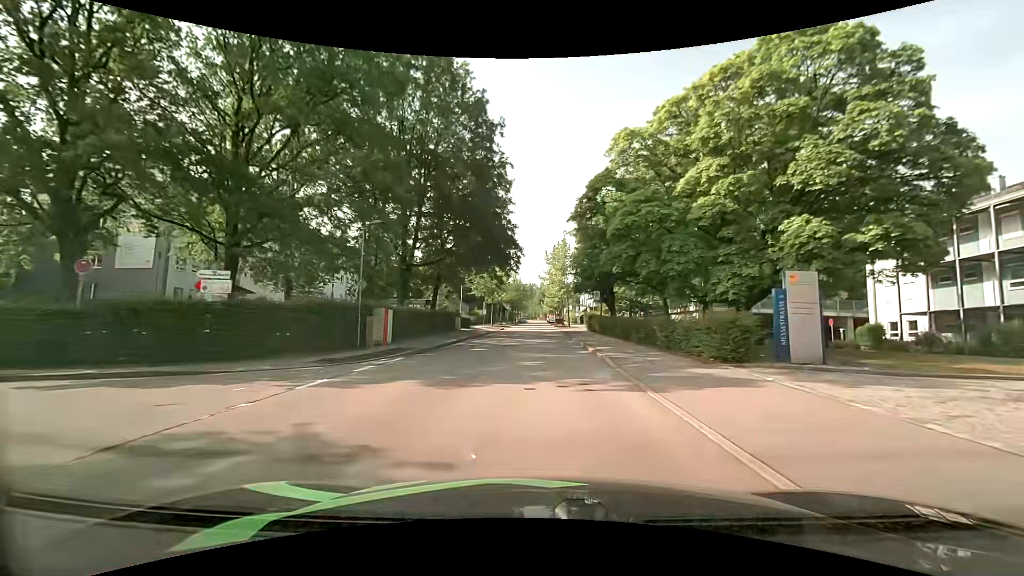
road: residential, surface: asphalt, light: Day
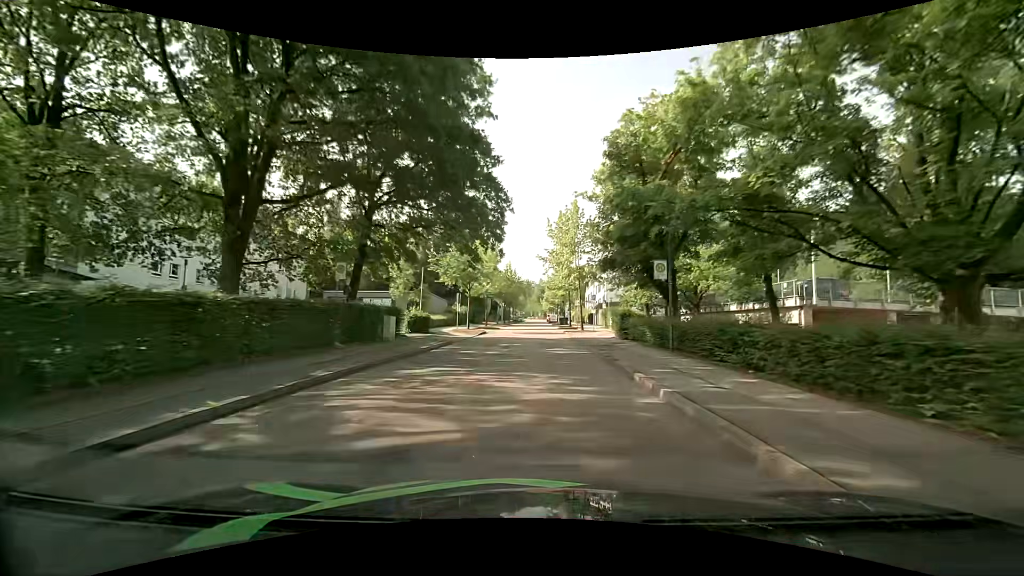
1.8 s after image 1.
(-0.1, +19.8) m; -1°
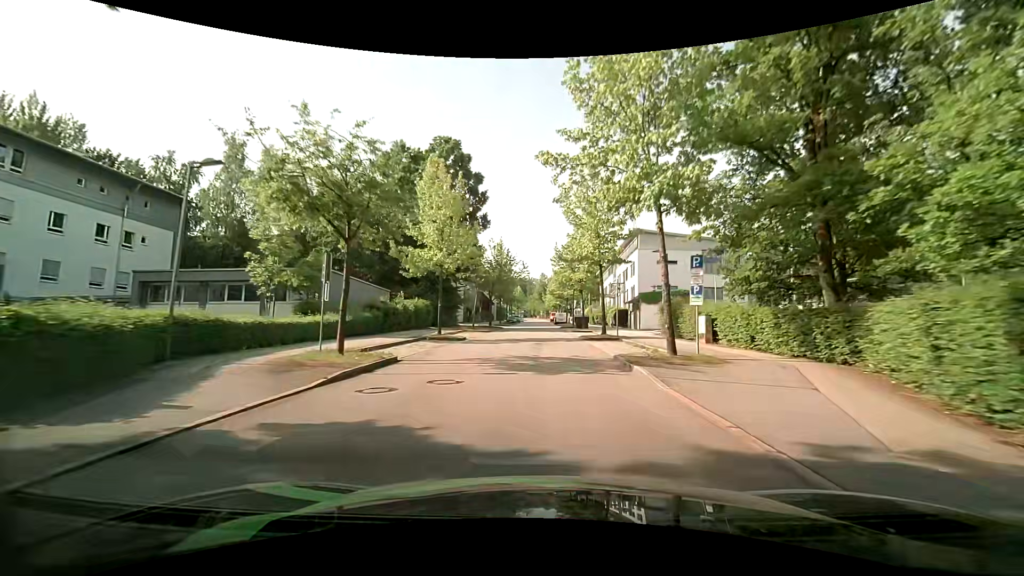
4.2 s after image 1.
(+0.1, +27.3) m; 0°
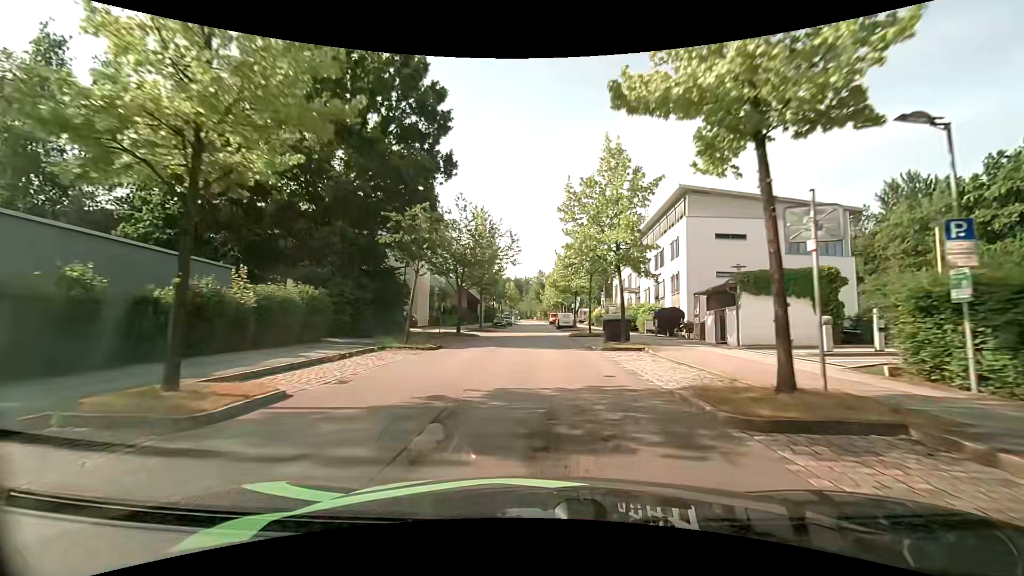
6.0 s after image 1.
(+0.1, +20.9) m; 0°
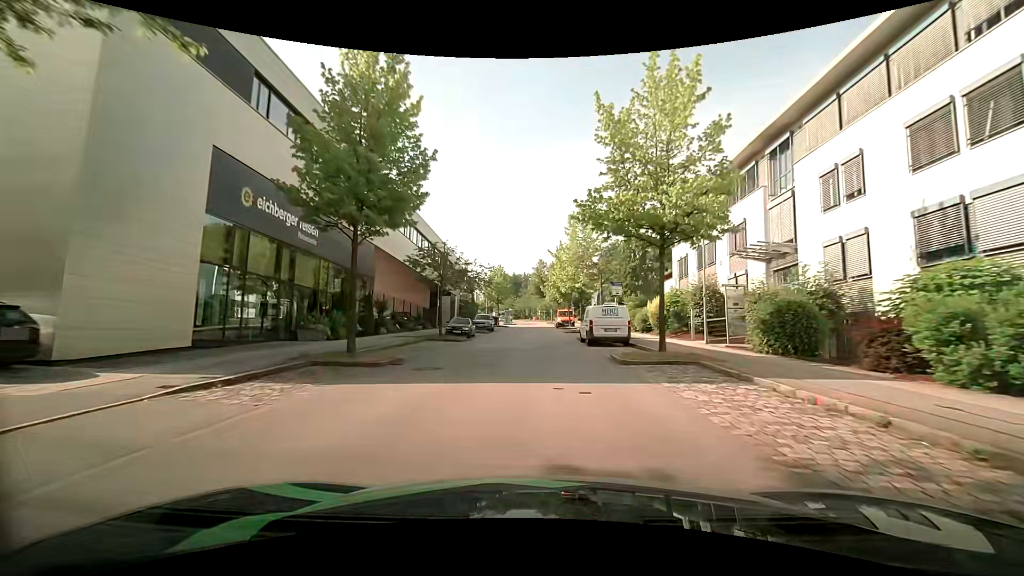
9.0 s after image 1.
(+0.2, +34.8) m; 0°
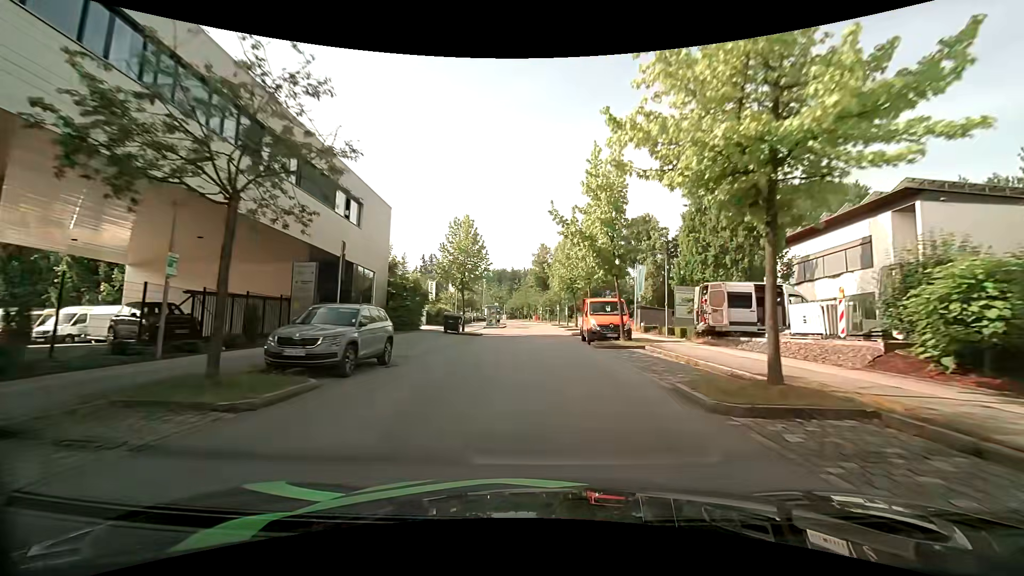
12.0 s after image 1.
(0.0, +35.0) m; 0°
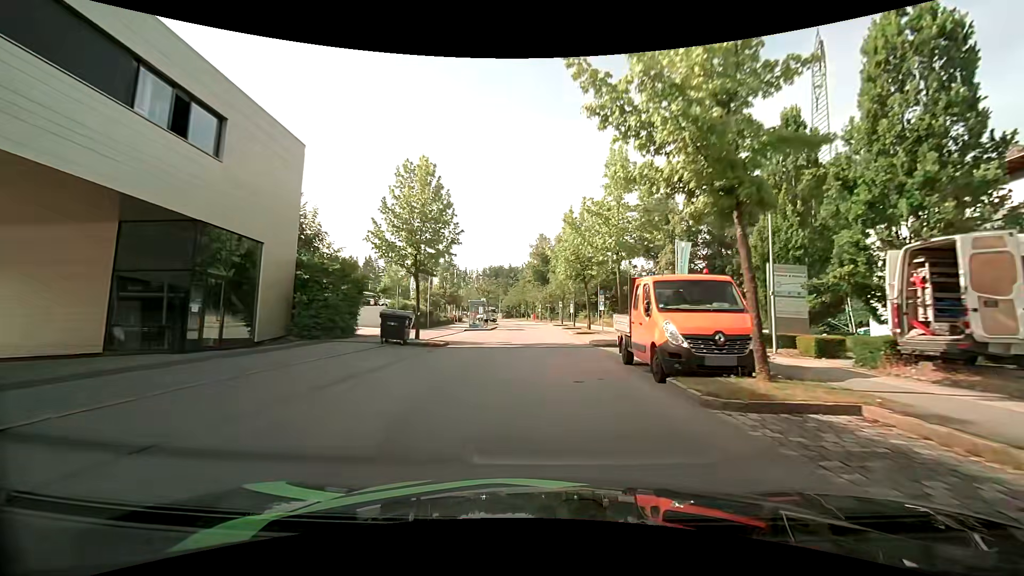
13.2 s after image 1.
(-0.1, +13.8) m; 0°
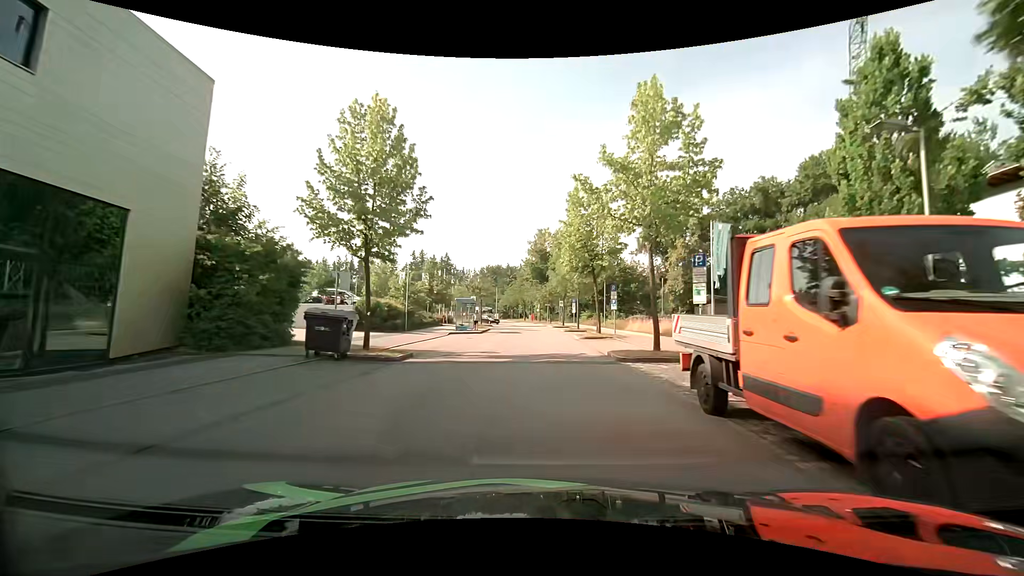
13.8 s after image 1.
(0.0, +6.7) m; 0°
(0, +10) (0, +20) (+1, +30) (+1, +40) (0, +50) (0, +60) (-1, +70) (-3, +80) (-4, +90) (-6, +99) m
